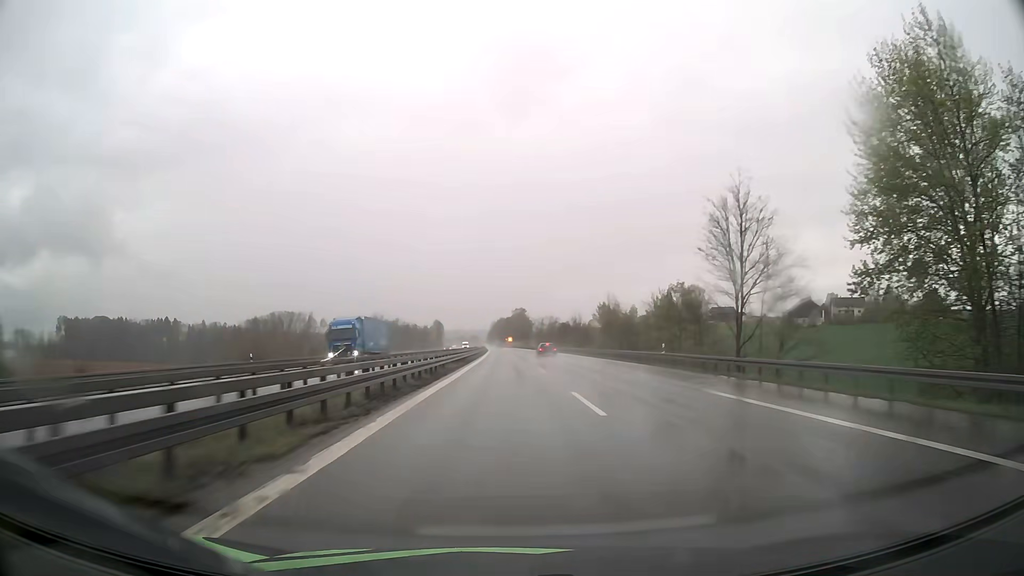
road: motorway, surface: asphalt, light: Day
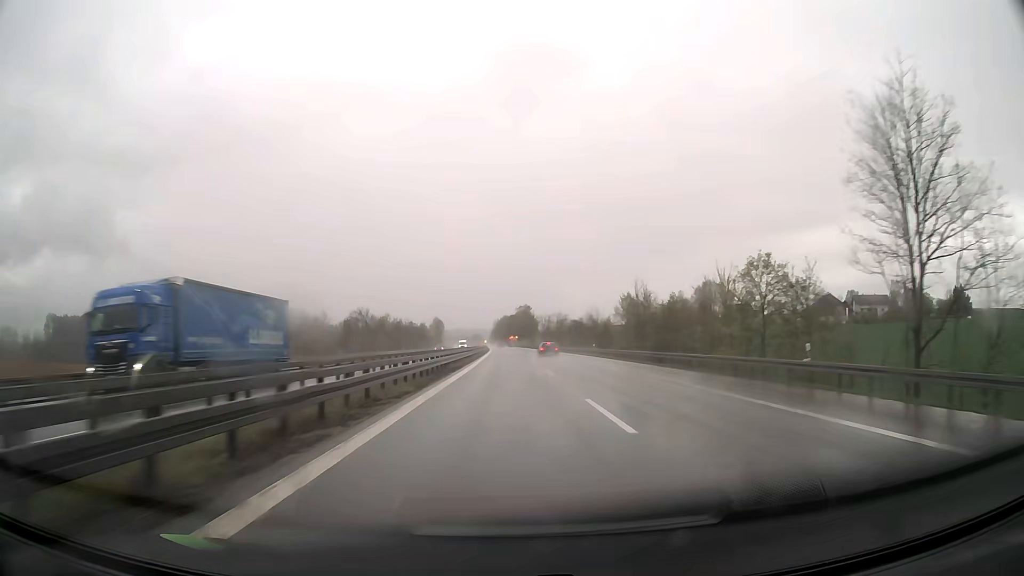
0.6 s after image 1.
(-0.1, +20.7) m; 0°
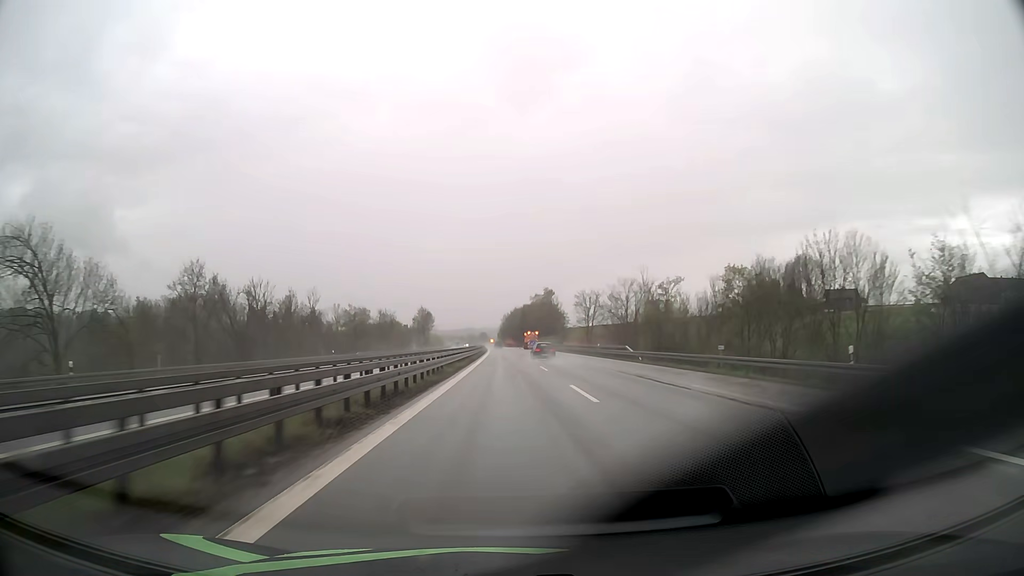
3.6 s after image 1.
(-0.7, +103.3) m; -1°
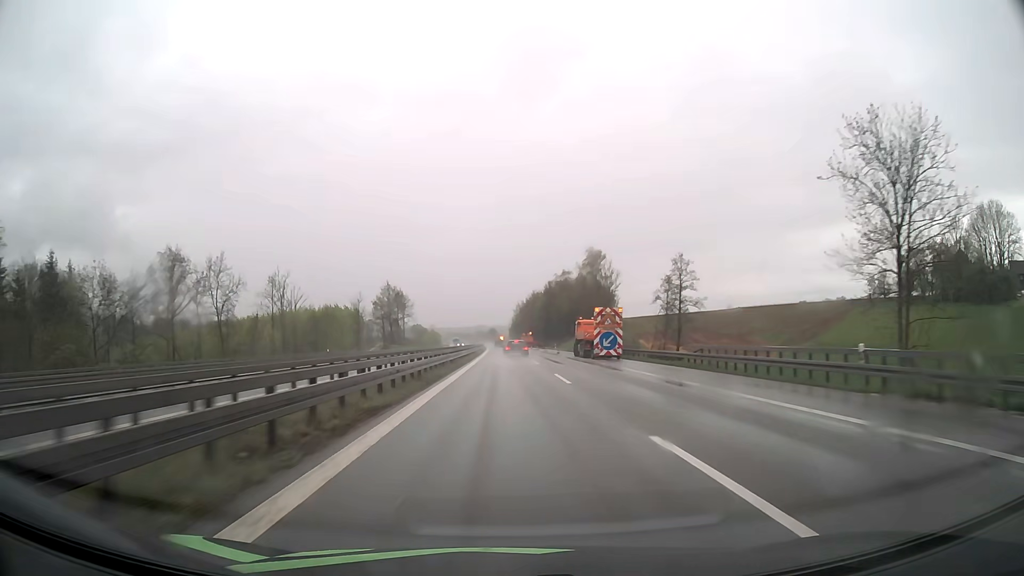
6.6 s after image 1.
(-1.0, +102.4) m; -1°
(0, +10) (0, +20) (0, +30) (0, +40) (0, +50) (0, +60) (-1, +70) (-1, +80) (-1, +90) (-1, +100) m
